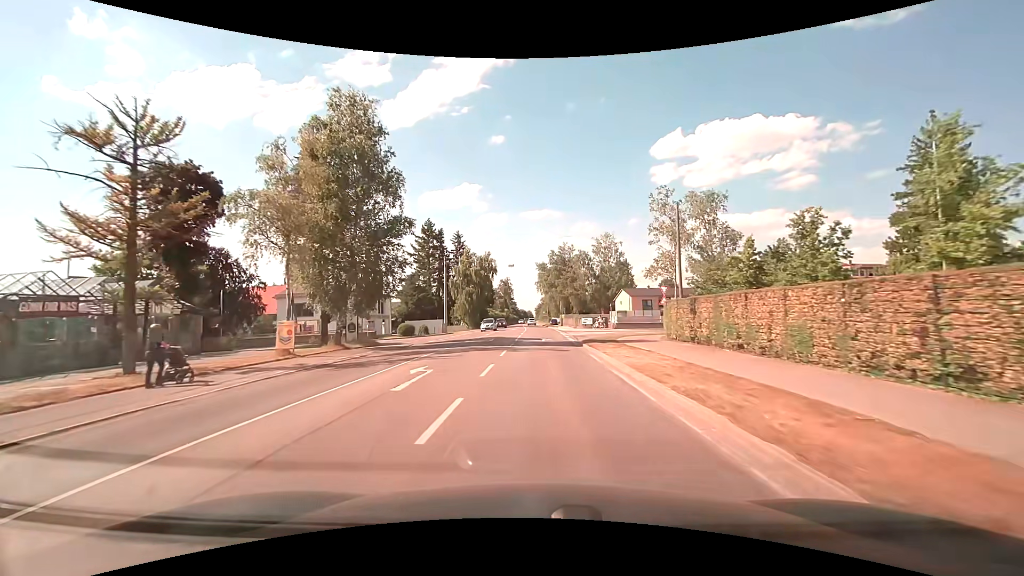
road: secondary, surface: asphalt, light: Day
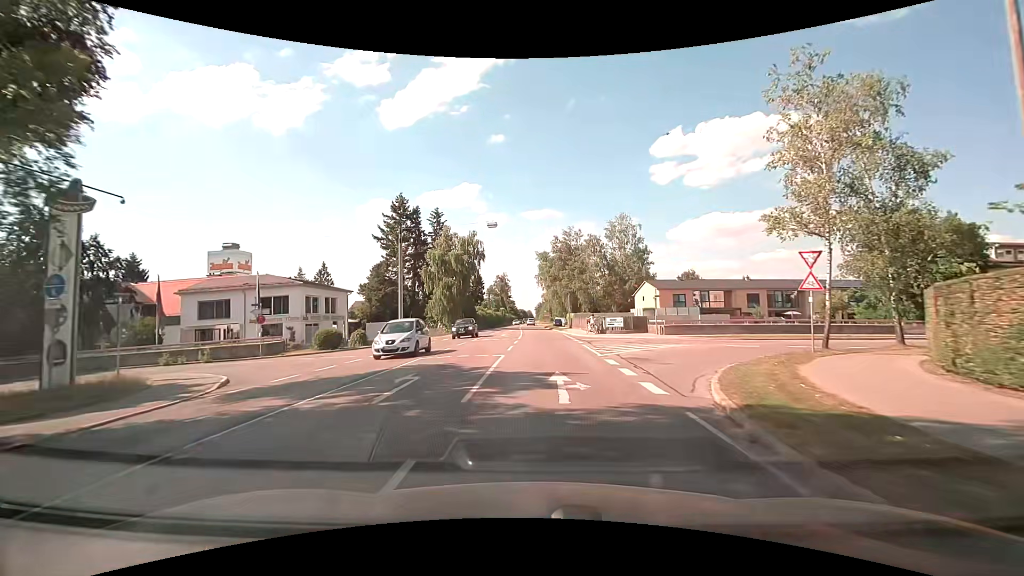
(-0.1, +21.2) m; 0°
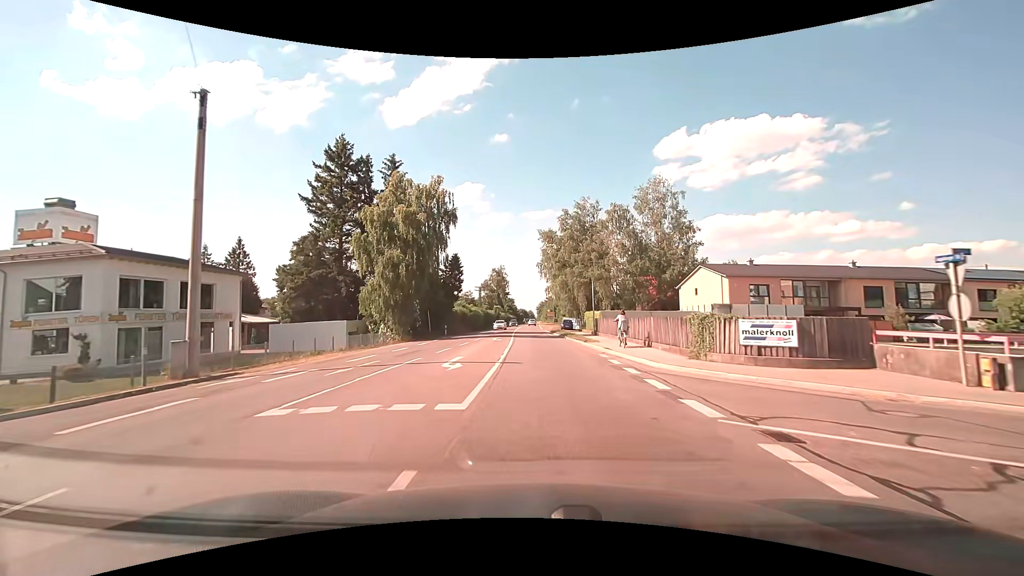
(0.0, +26.2) m; 0°
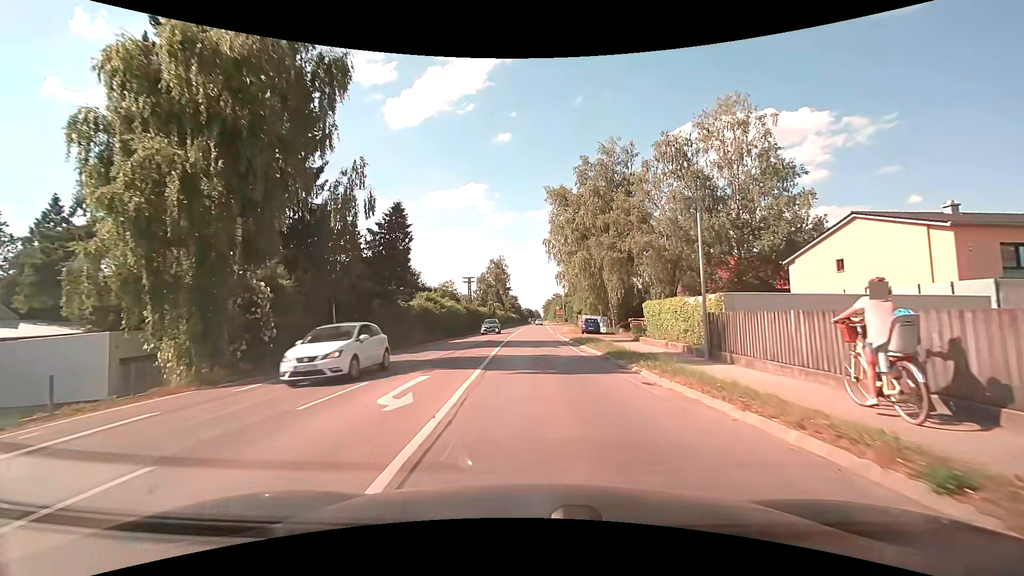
(0.0, +25.4) m; -1°
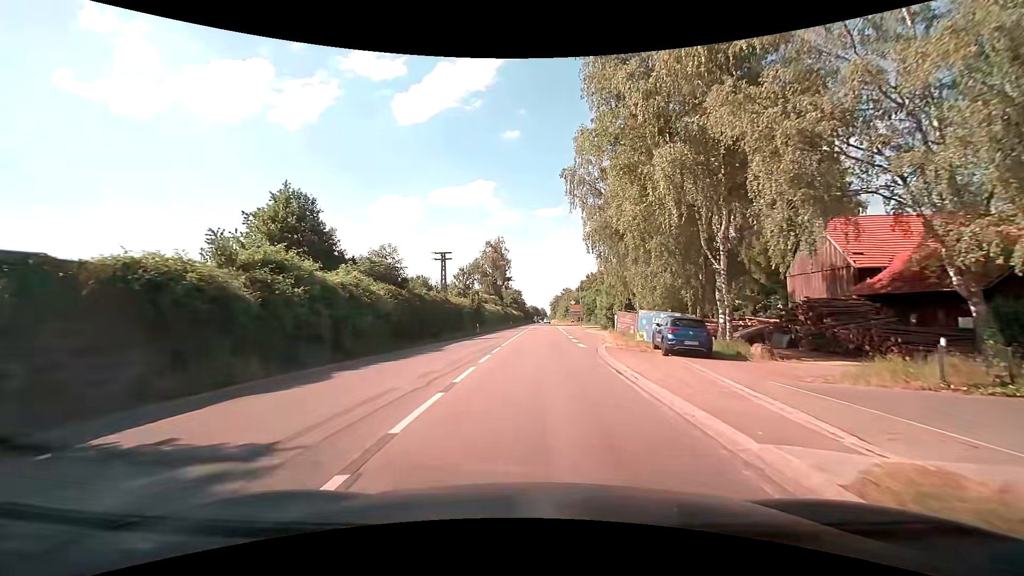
(-0.1, +29.2) m; 0°
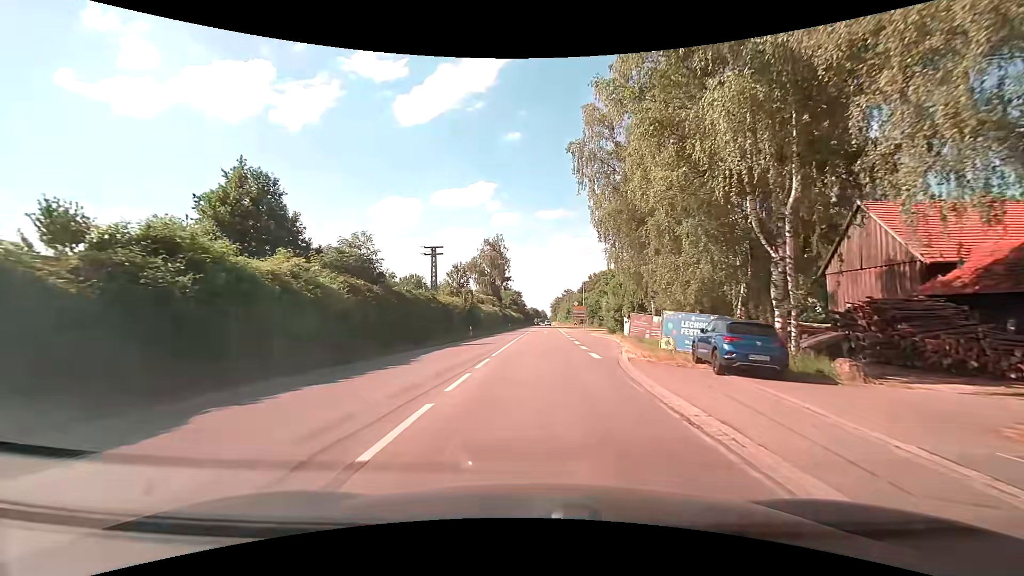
(0.0, +5.6) m; 0°
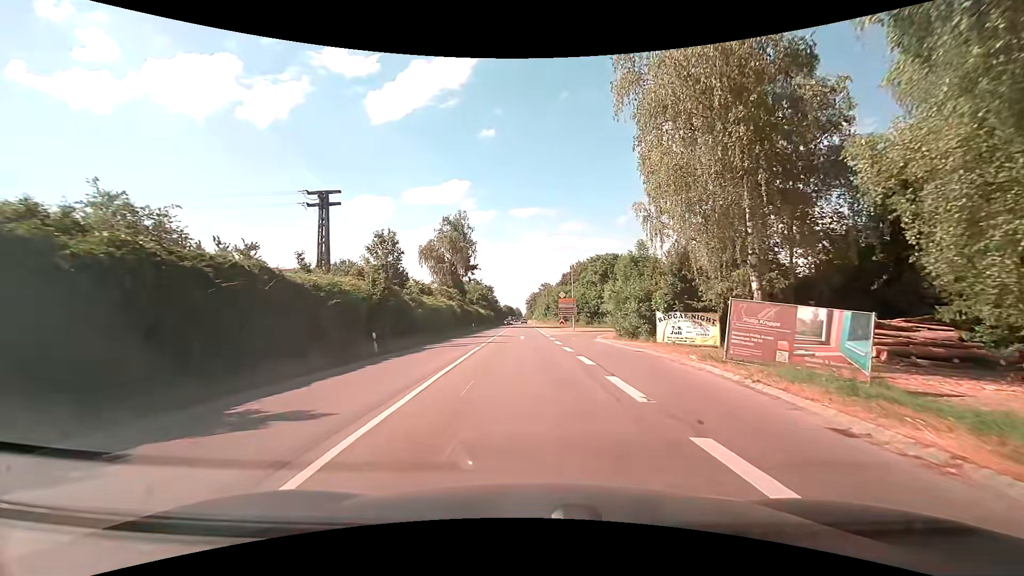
(+0.2, +21.5) m; +2°
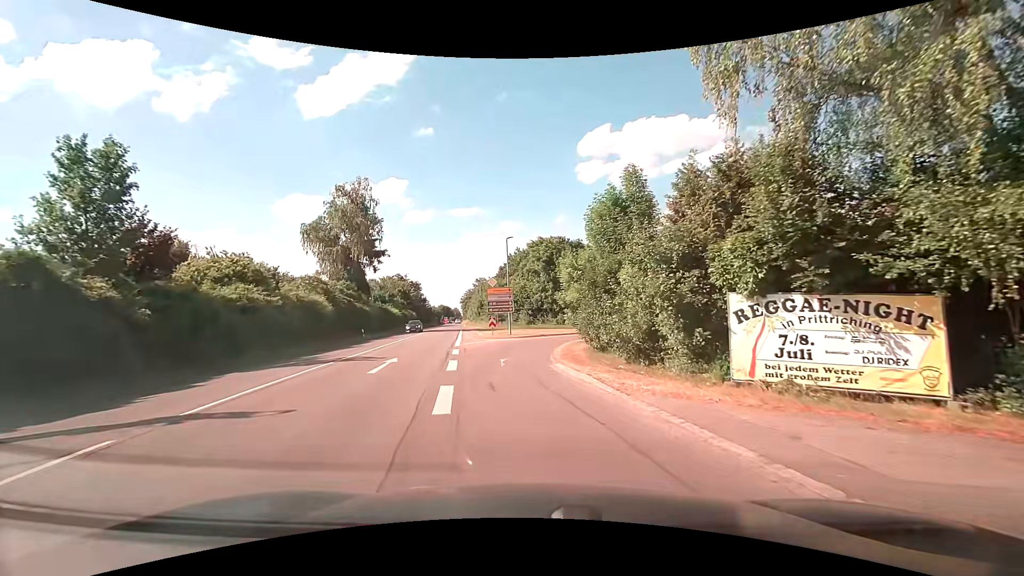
(+1.7, +19.5) m; +8°
(0, +10) (-1, +20) (-1, +30) (+2, +39) (+8, +47) (+15, +55) (+22, +62) (+28, +70) (+32, +79) (+35, +89) m
